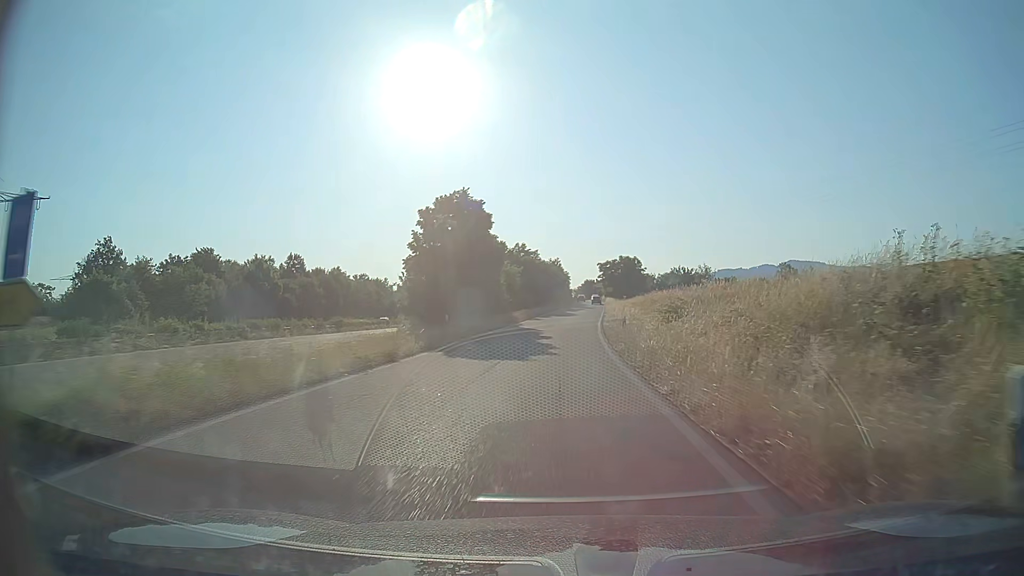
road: trunk_link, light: Day
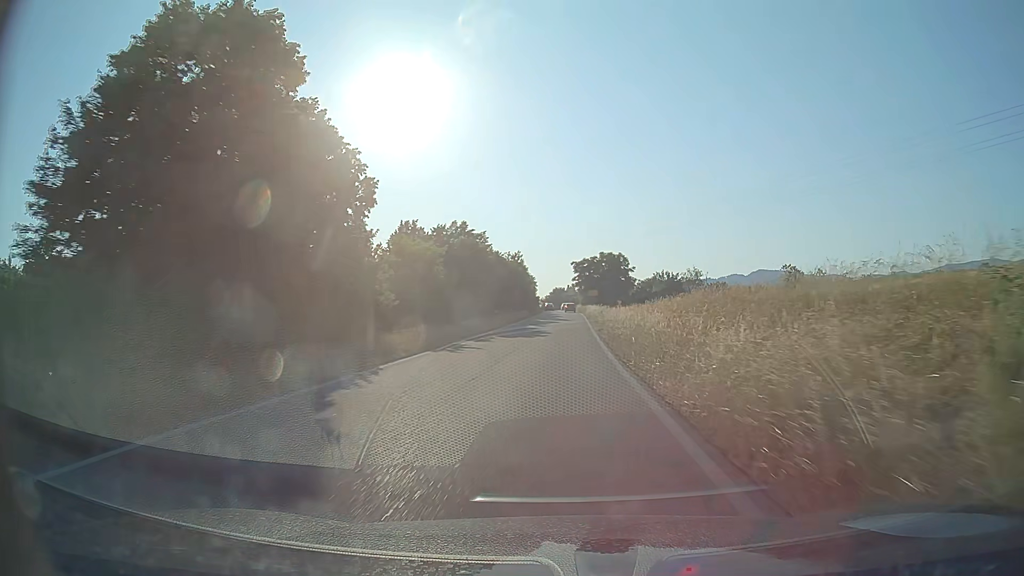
(+0.7, +31.7) m; +3°
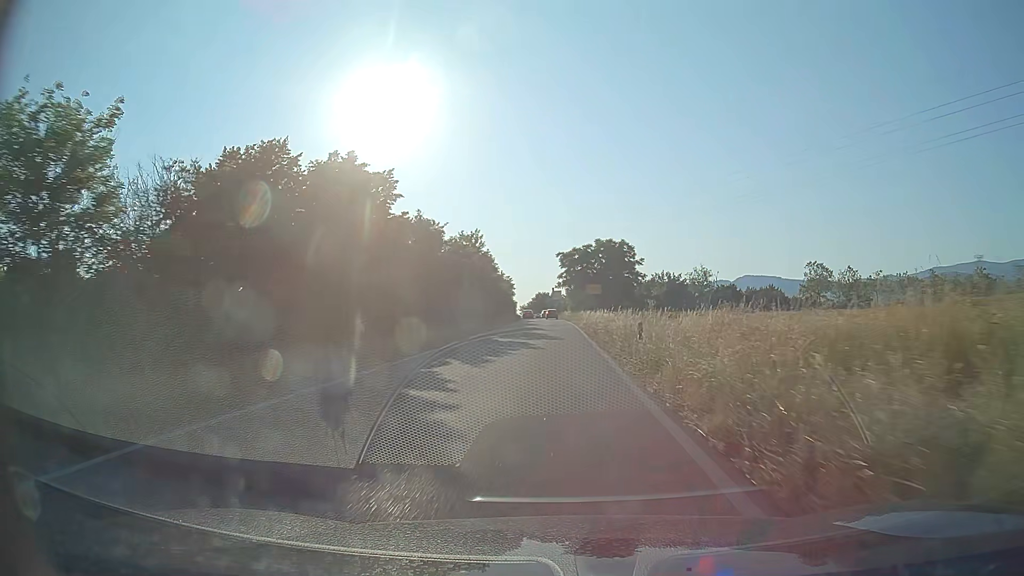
(+0.4, +28.9) m; +1°
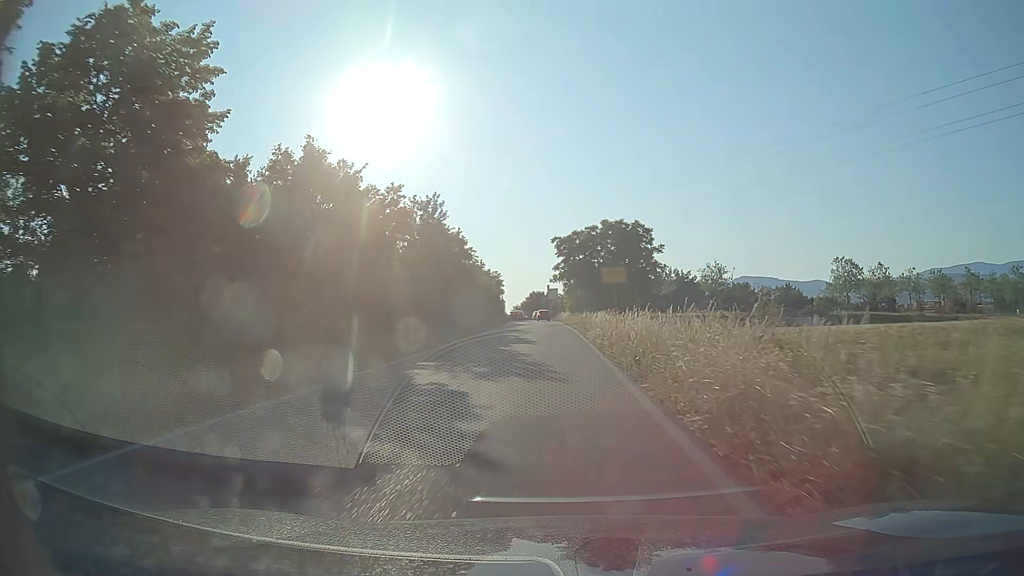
(+0.1, +17.5) m; 0°
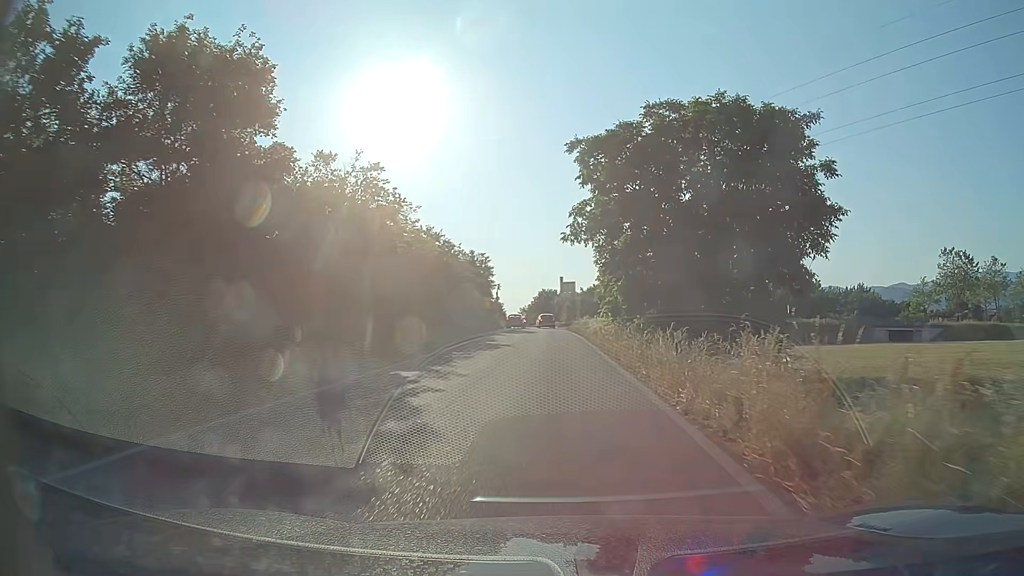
(-0.2, +36.9) m; -1°
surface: asphalt
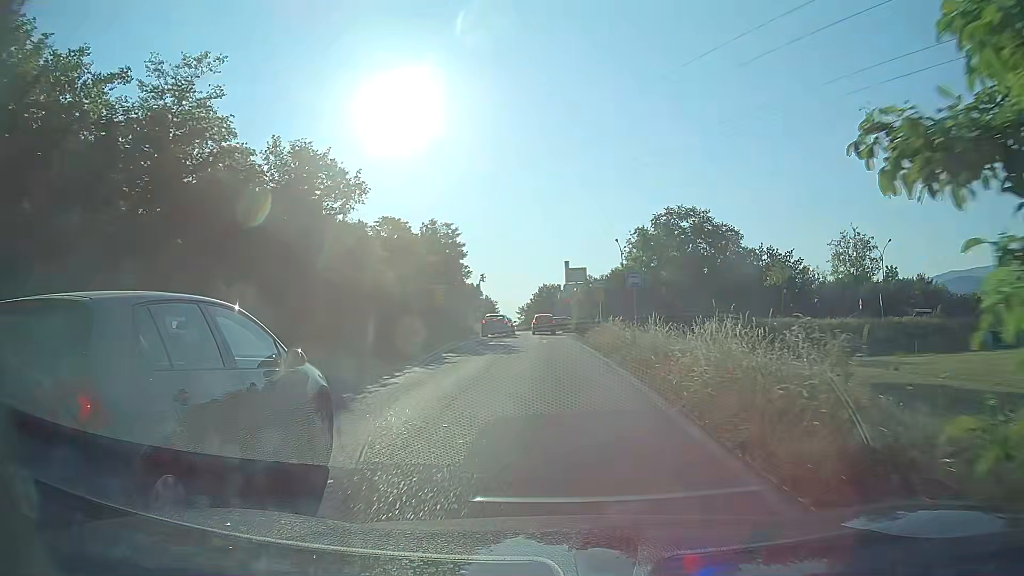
(-0.1, +24.3) m; -1°
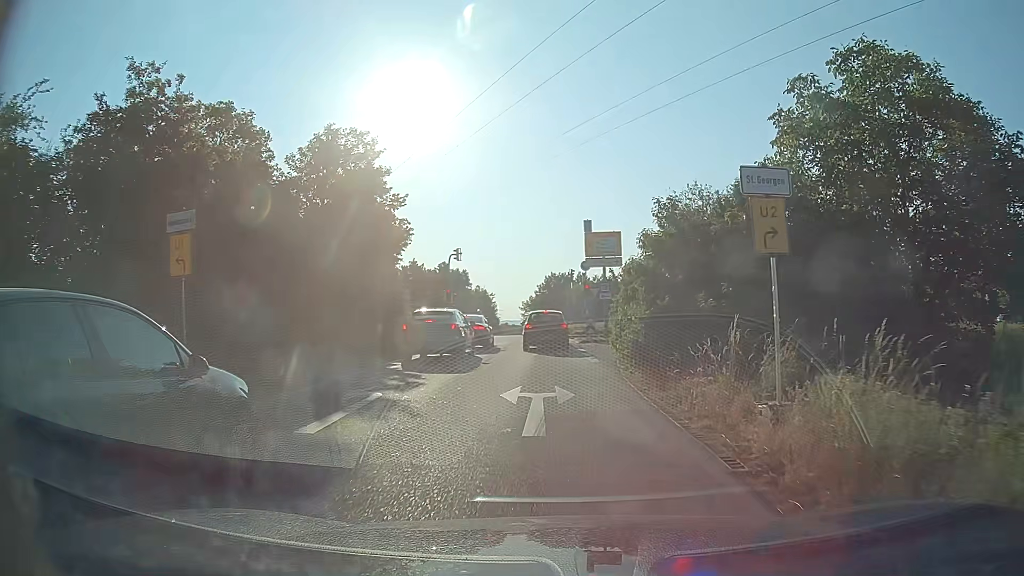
(-0.1, +24.1) m; -1°
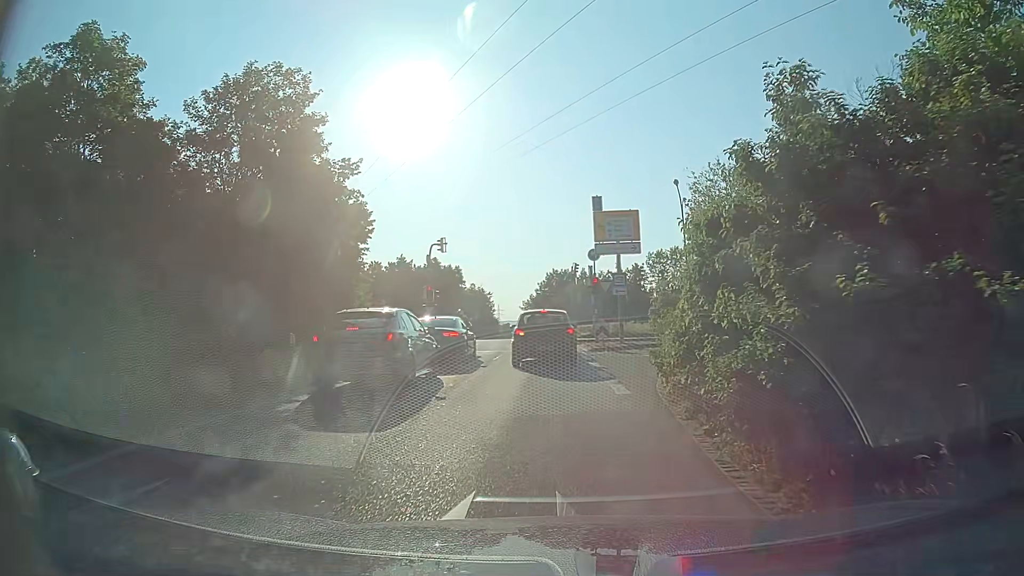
(0.0, +7.0) m; -1°
